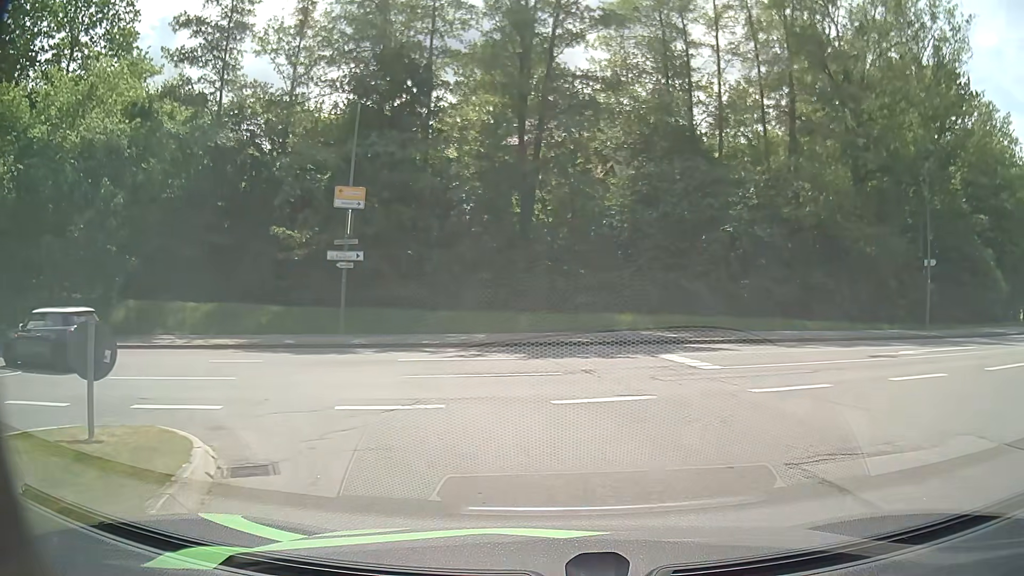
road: unclassified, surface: asphalt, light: Day
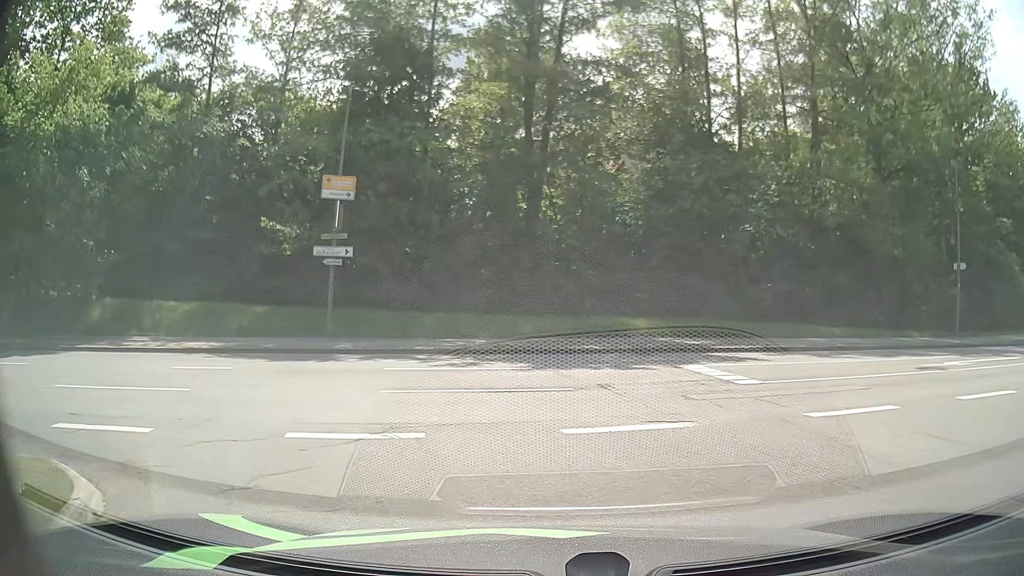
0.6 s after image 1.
(0.0, +2.0) m; -1°
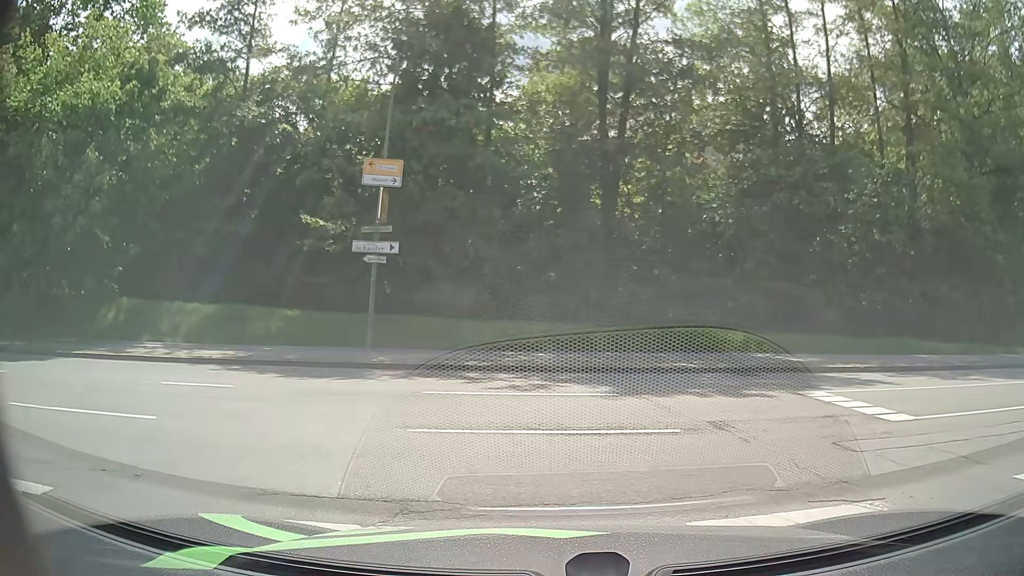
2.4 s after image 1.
(-0.1, +2.9) m; -4°
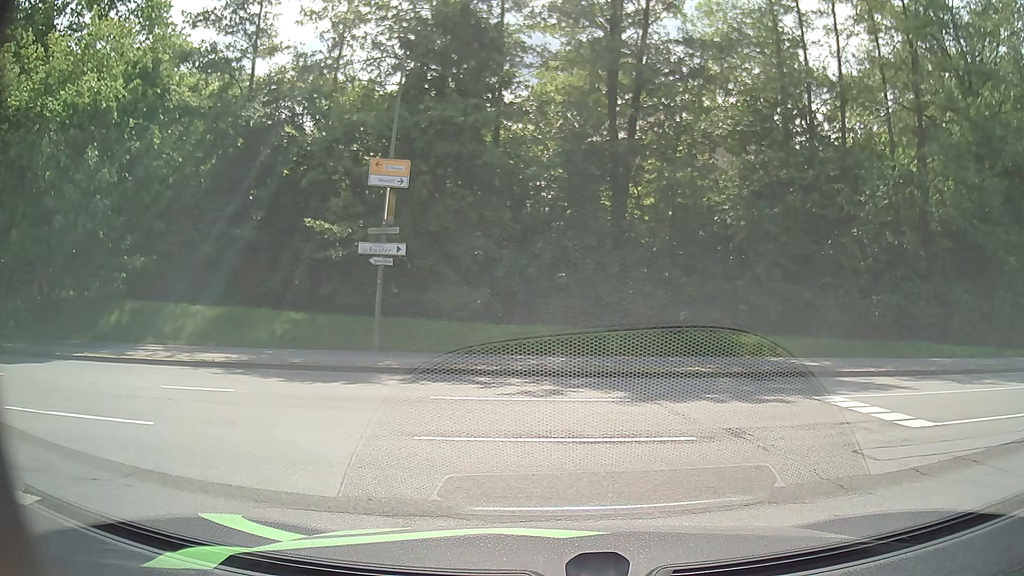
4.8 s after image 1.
(0.0, +0.4) m; 0°
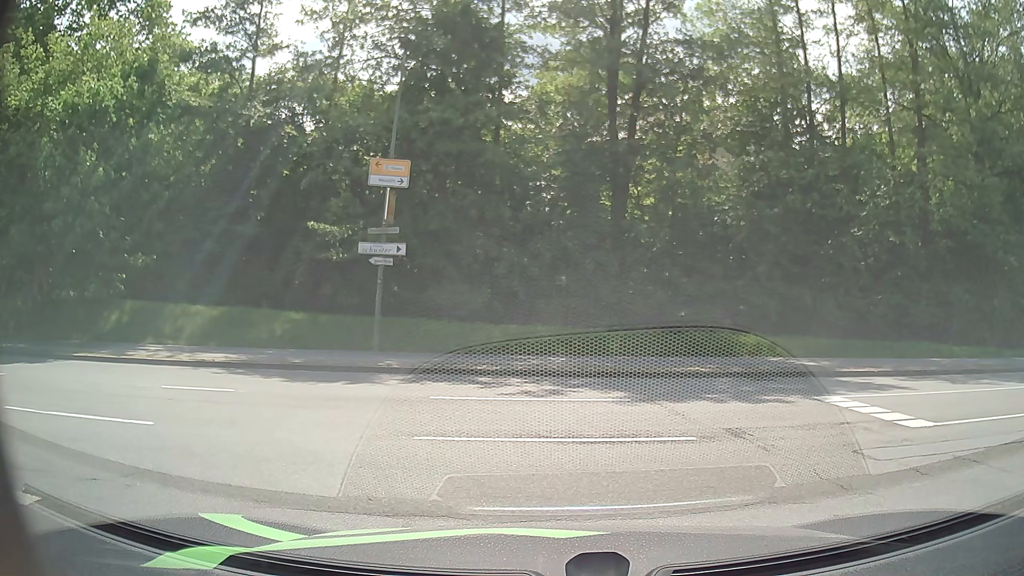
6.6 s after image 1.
(0.0, 0.0) m; 0°
(-4, +9) (-13, +12) (-23, +12) (-33, +9) (-42, +6) (-51, +1) (-59, -5) (-67, -11) (-75, -17) (-82, -24) m
